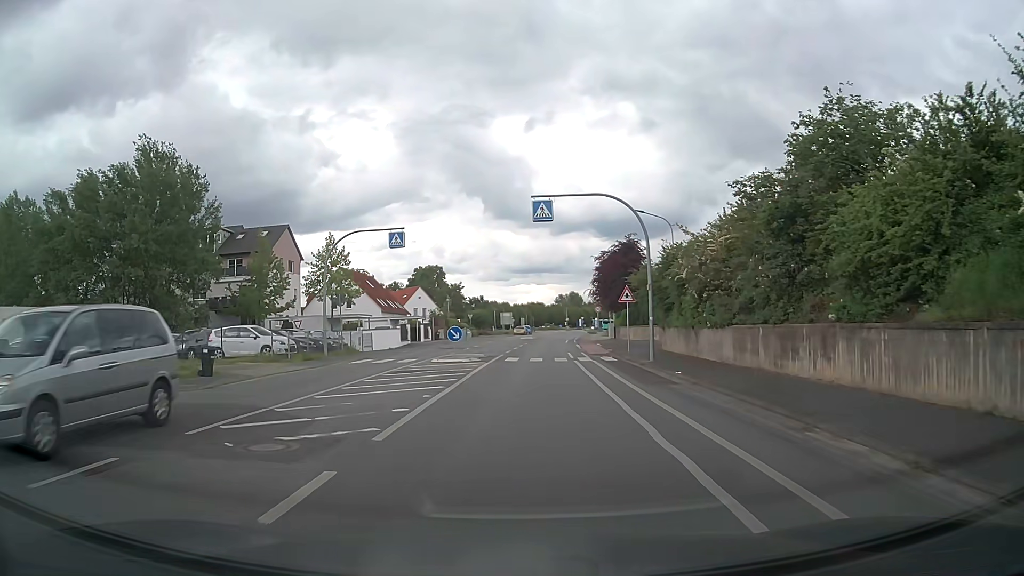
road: tertiary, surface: asphalt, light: Day
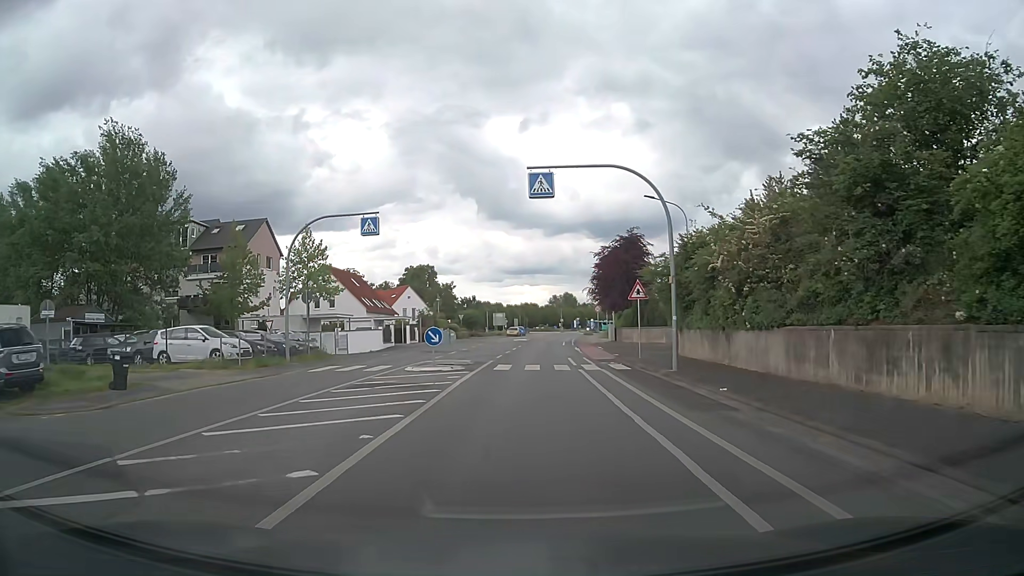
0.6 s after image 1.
(0.0, +4.8) m; 0°
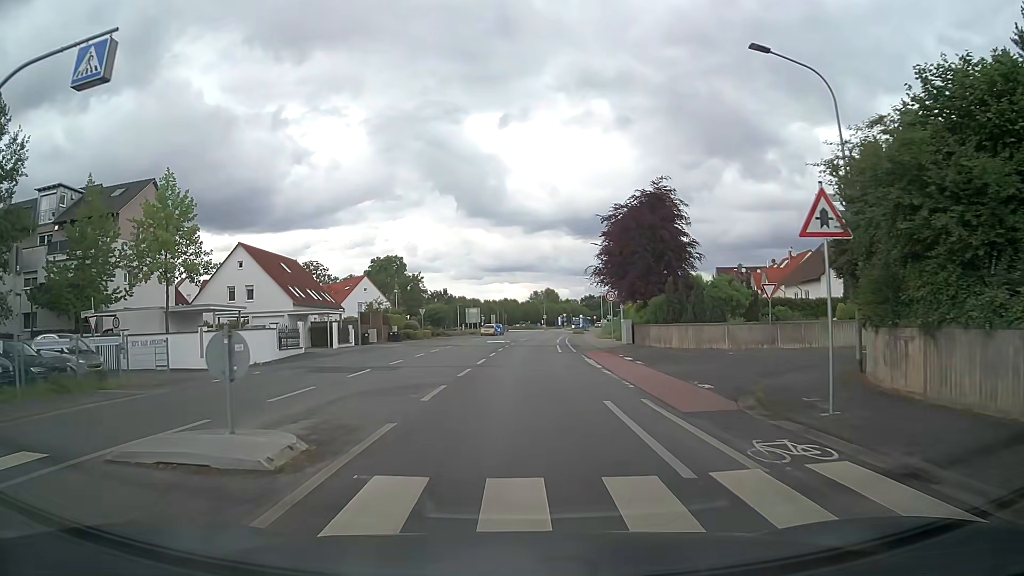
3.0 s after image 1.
(+0.5, +19.2) m; +2°
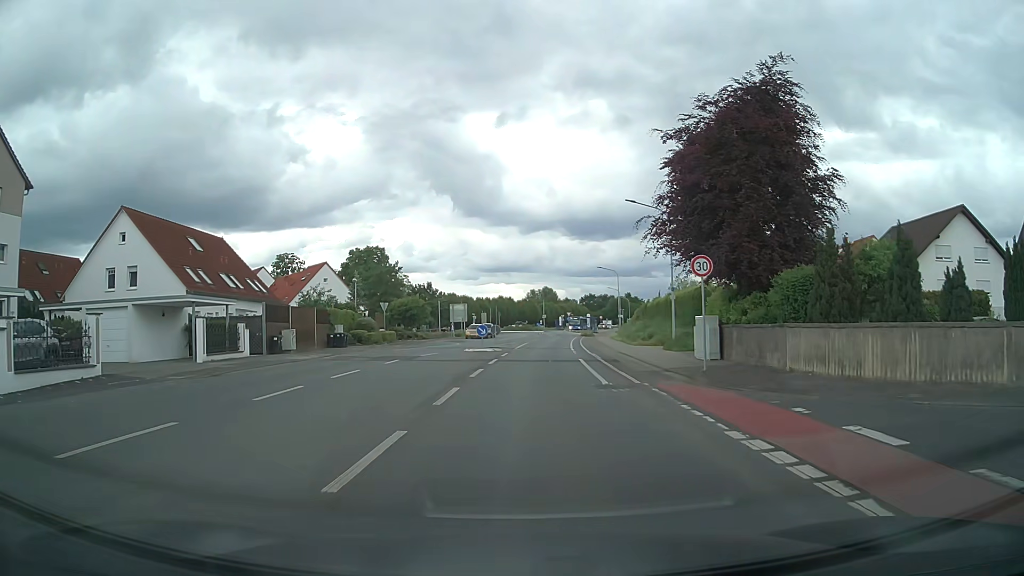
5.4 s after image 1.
(0.0, +19.3) m; 0°
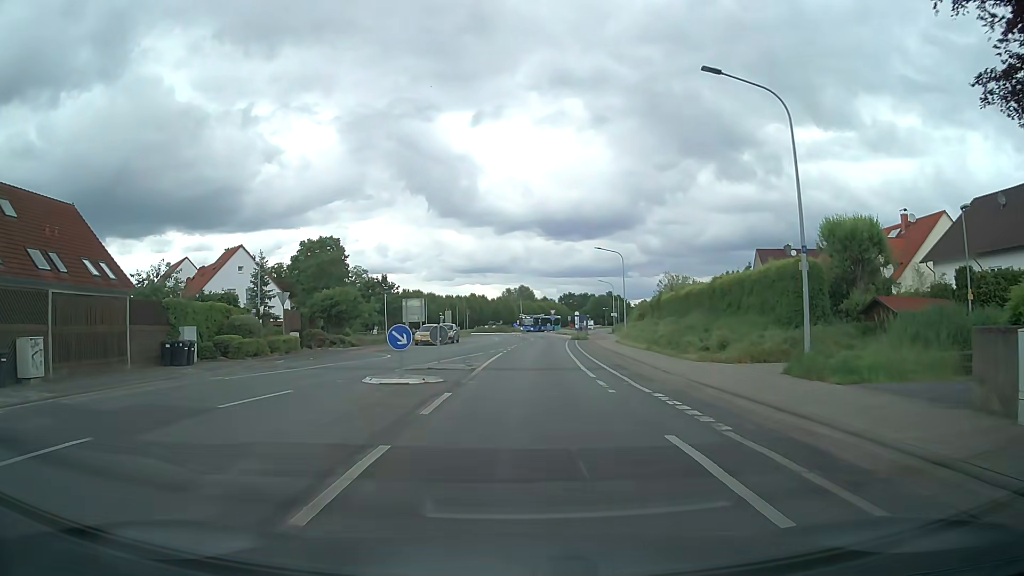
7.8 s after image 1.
(+0.4, +19.2) m; +2°
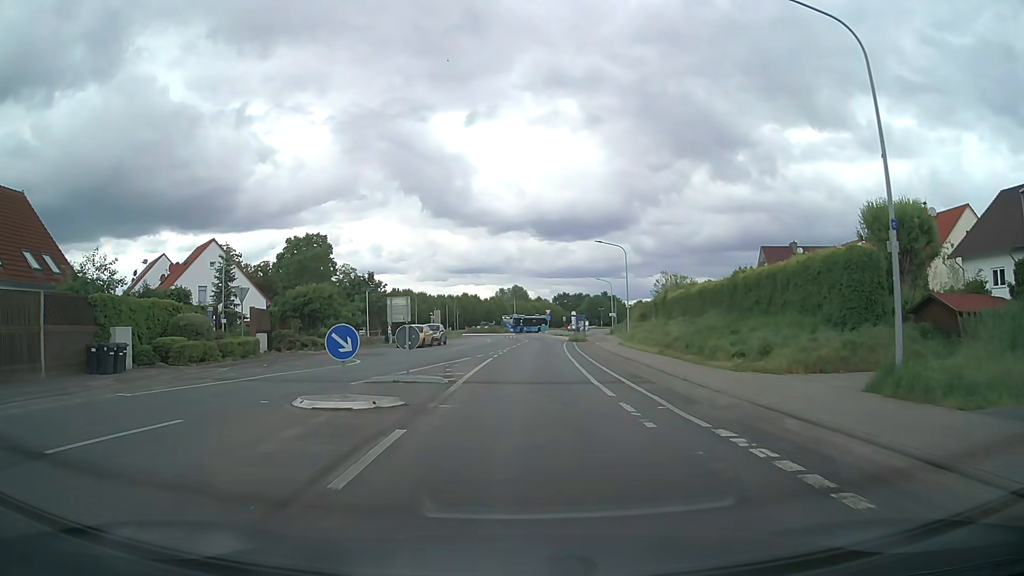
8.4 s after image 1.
(0.0, +4.8) m; +1°
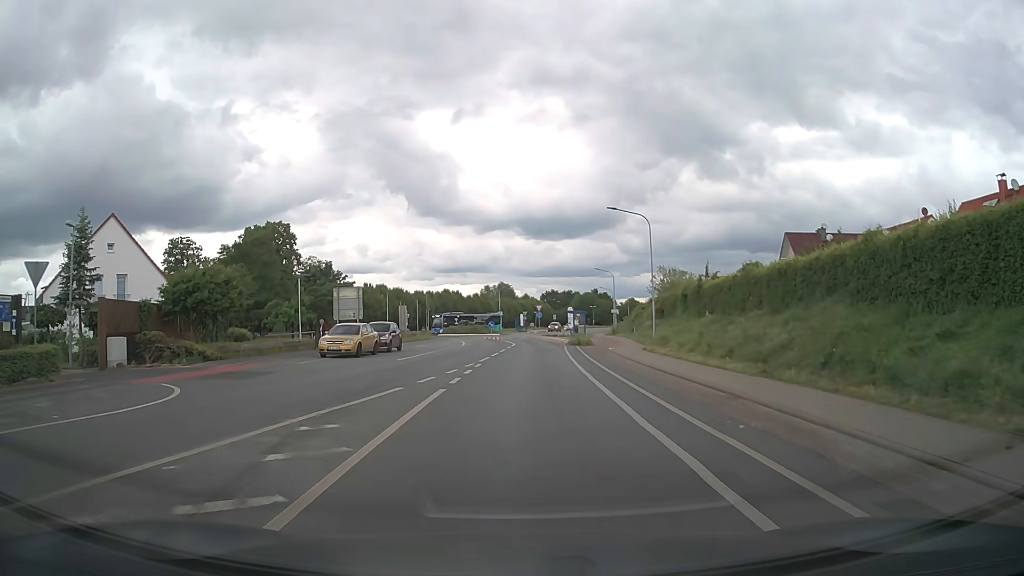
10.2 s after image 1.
(+0.2, +14.3) m; +1°
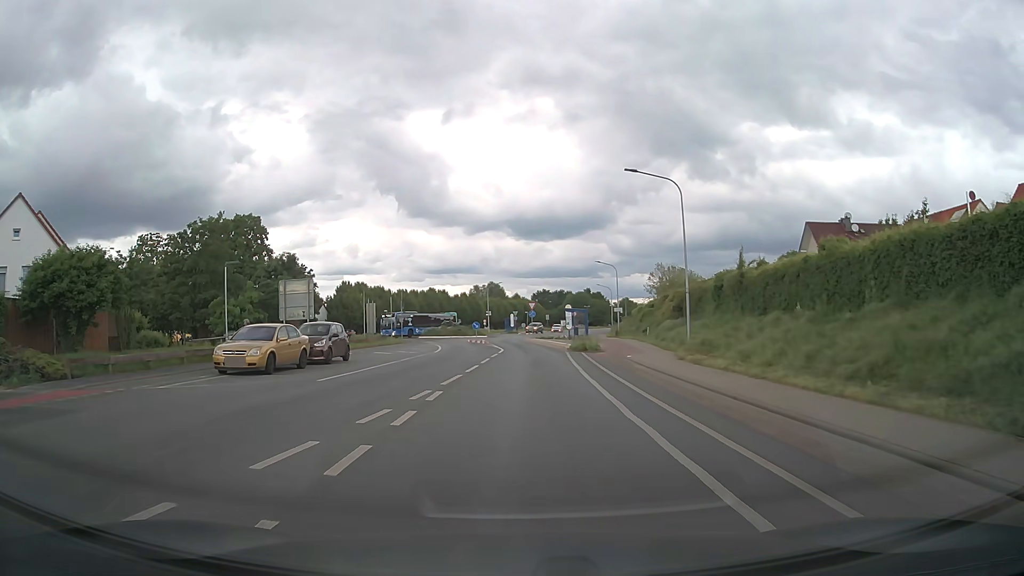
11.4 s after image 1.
(+0.1, +9.6) m; +1°
(0, +10) (0, +20) (0, +30) (0, +40) (0, +50) (-1, +60) (-1, +70) (+1, +80) (+2, +90) (+4, +99) m
